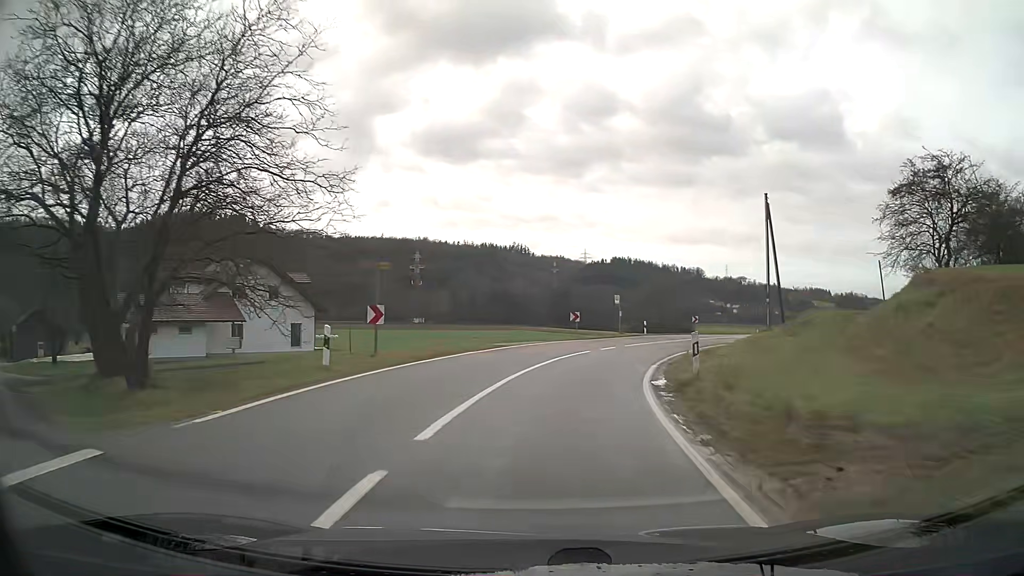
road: secondary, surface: asphalt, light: Day
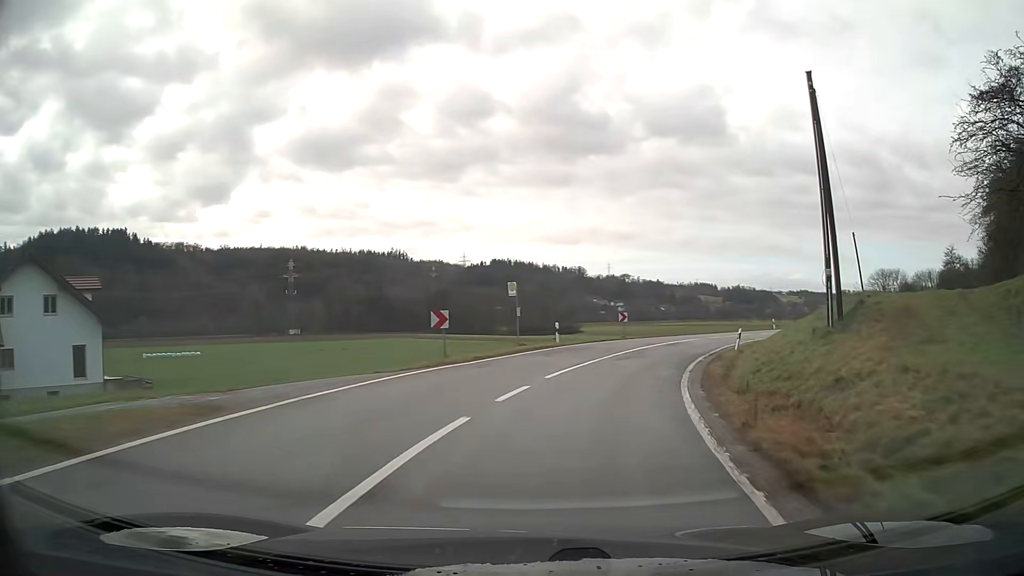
(+1.5, +17.0) m; +12°
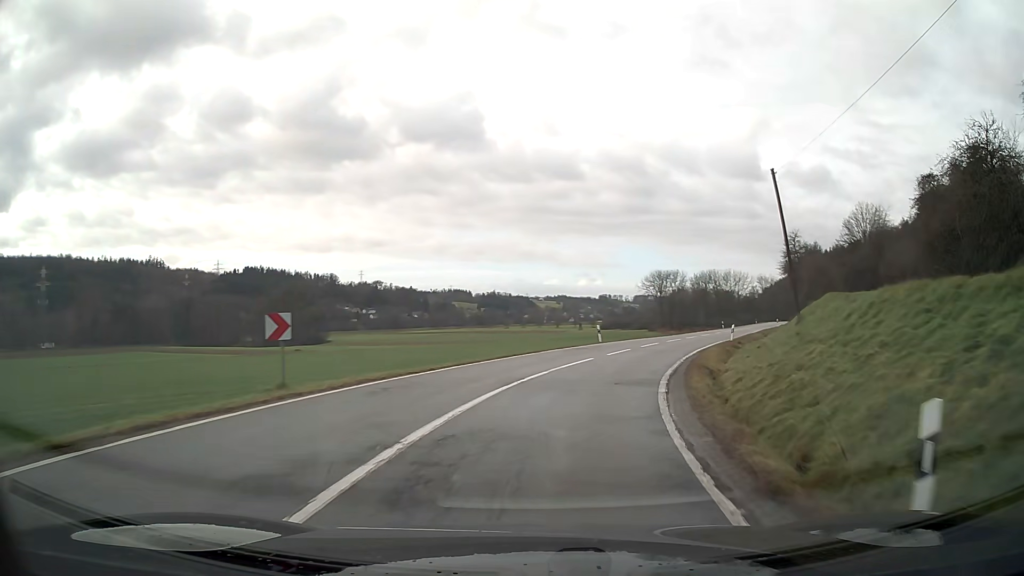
(+4.4, +24.9) m; +19°
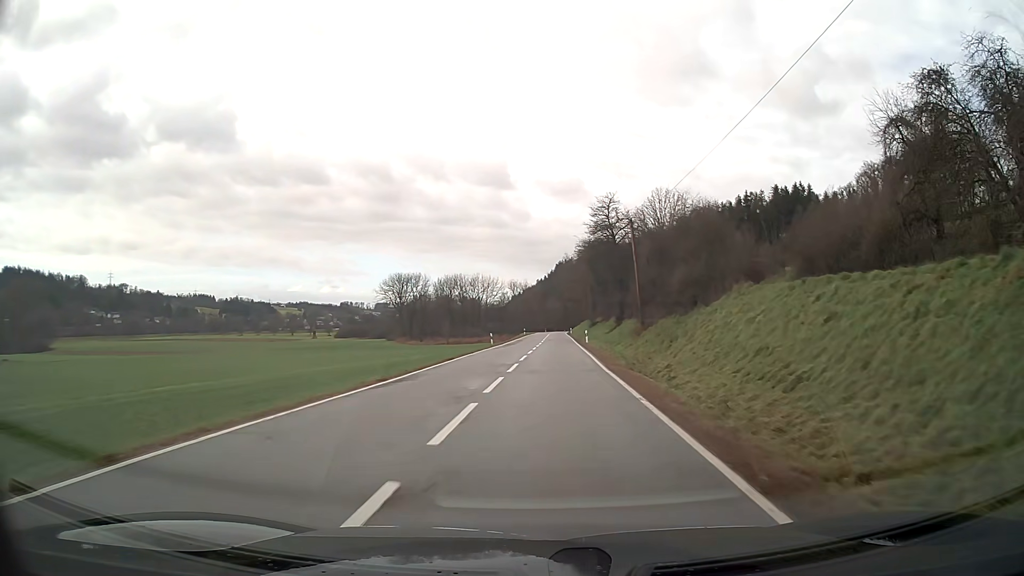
(+7.2, +34.6) m; +20°
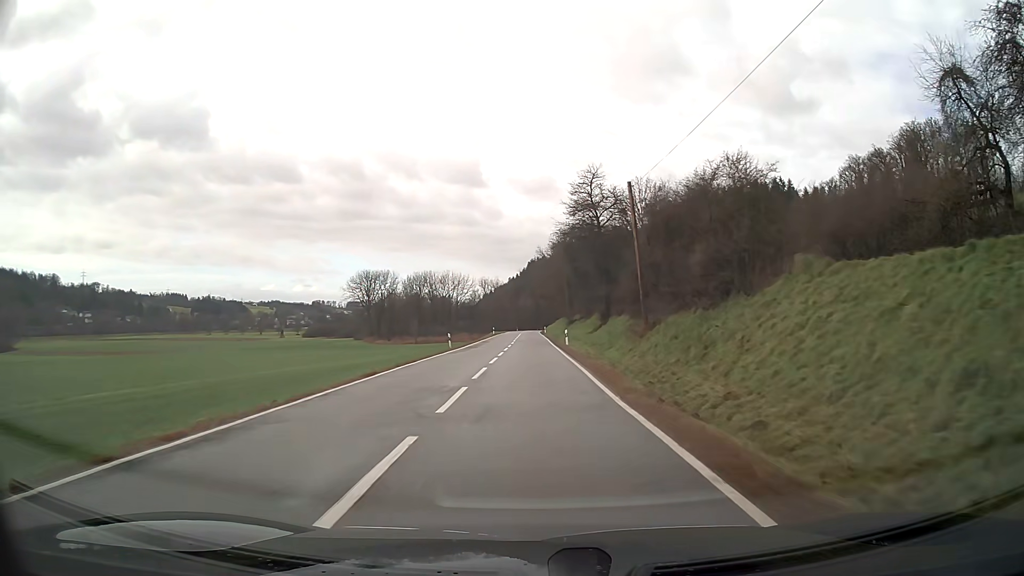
(+0.2, +9.7) m; +1°
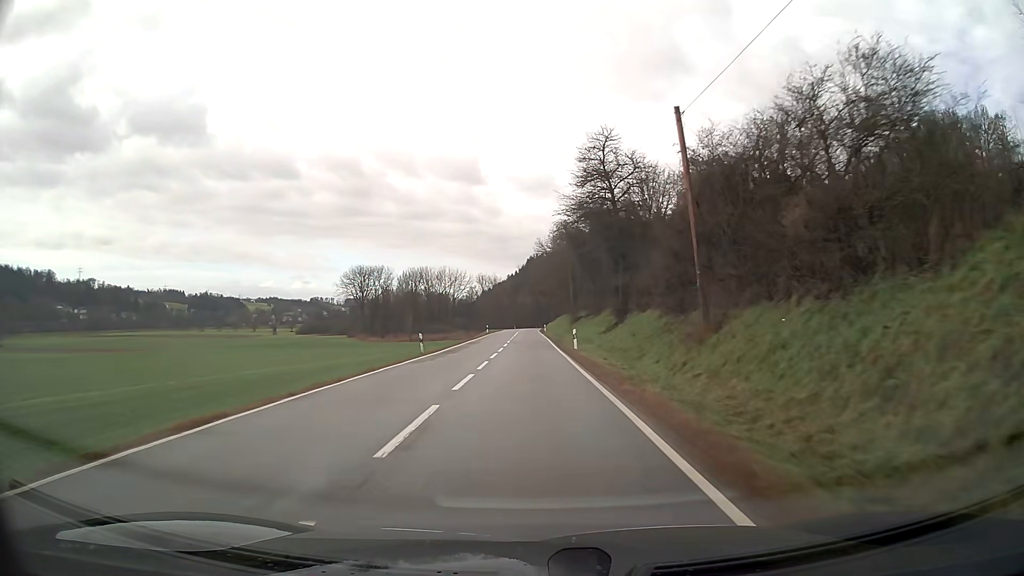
(0.0, +10.1) m; 0°
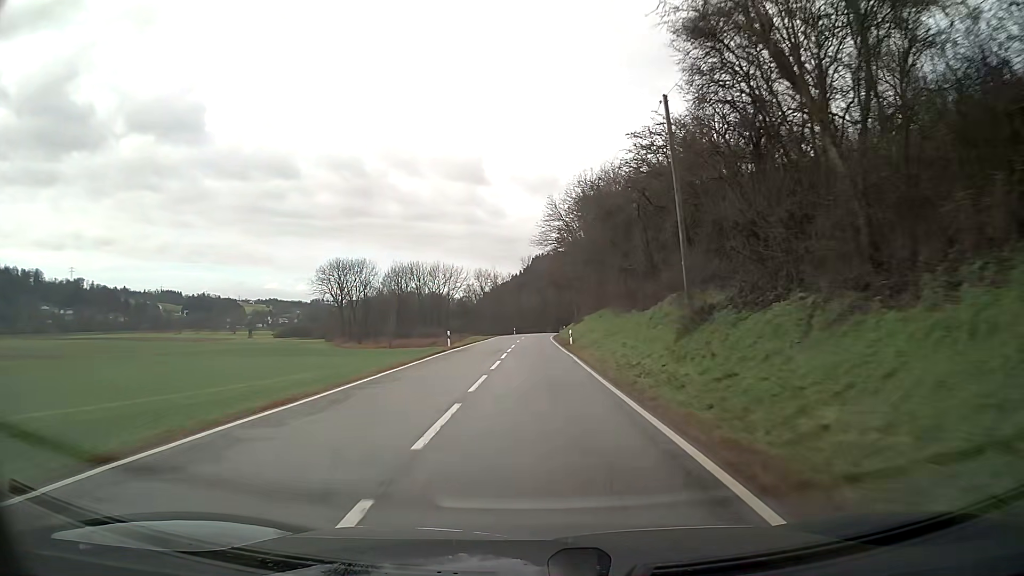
(-0.2, +43.8) m; 0°
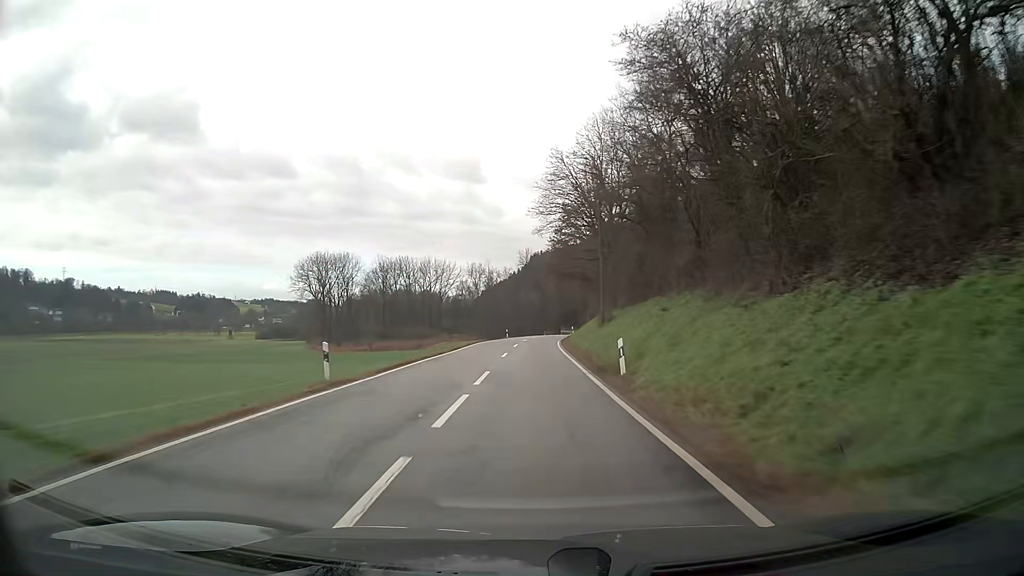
(+0.1, +23.2) m; 0°
